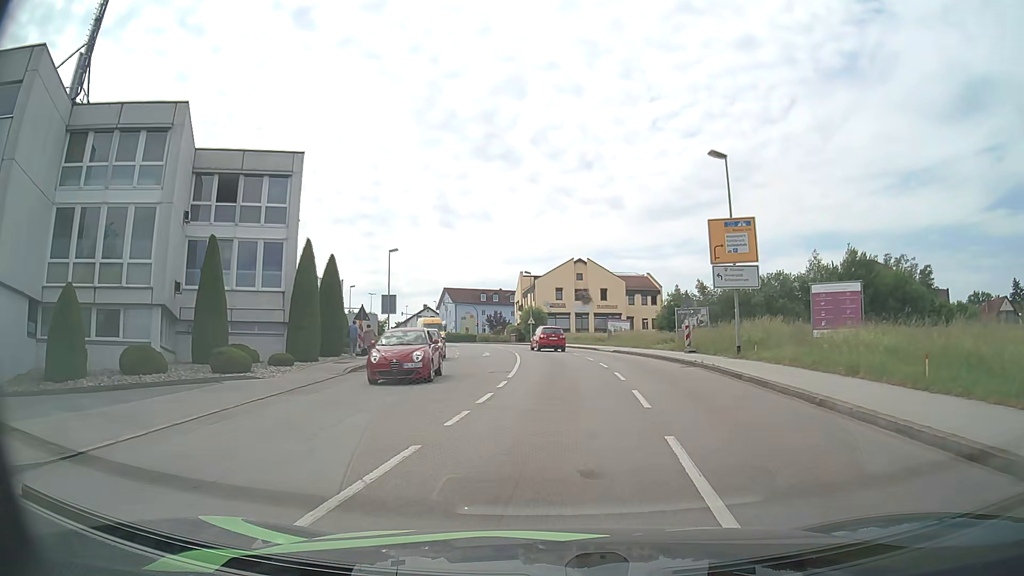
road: tertiary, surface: asphalt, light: Day
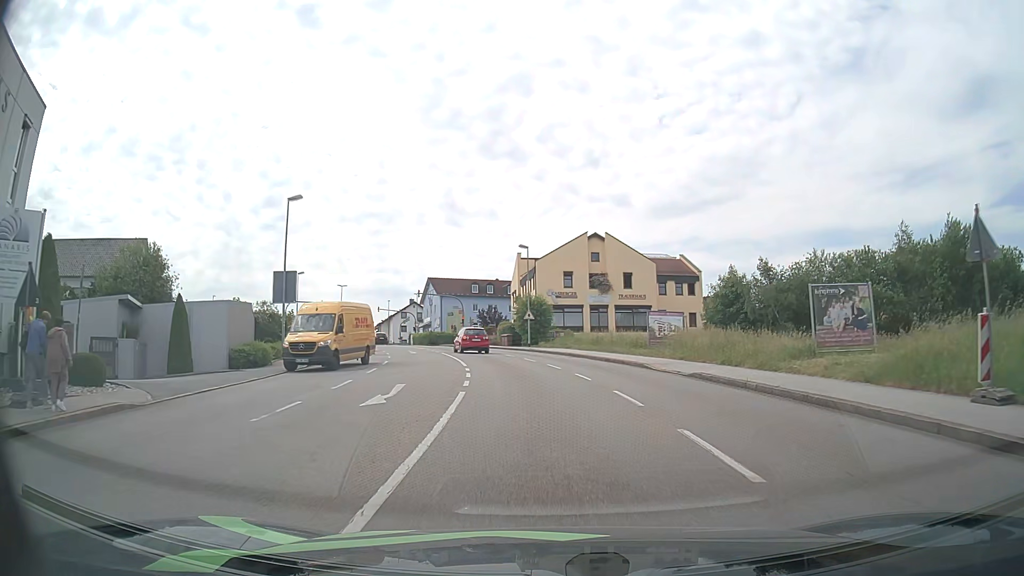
(+0.1, +23.6) m; 0°
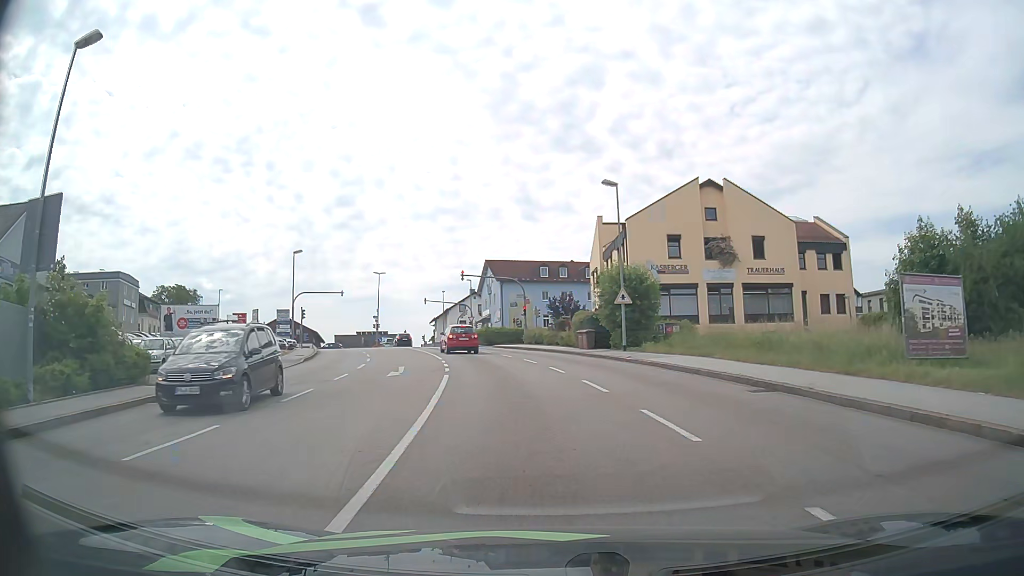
(-1.1, +22.0) m; -7°
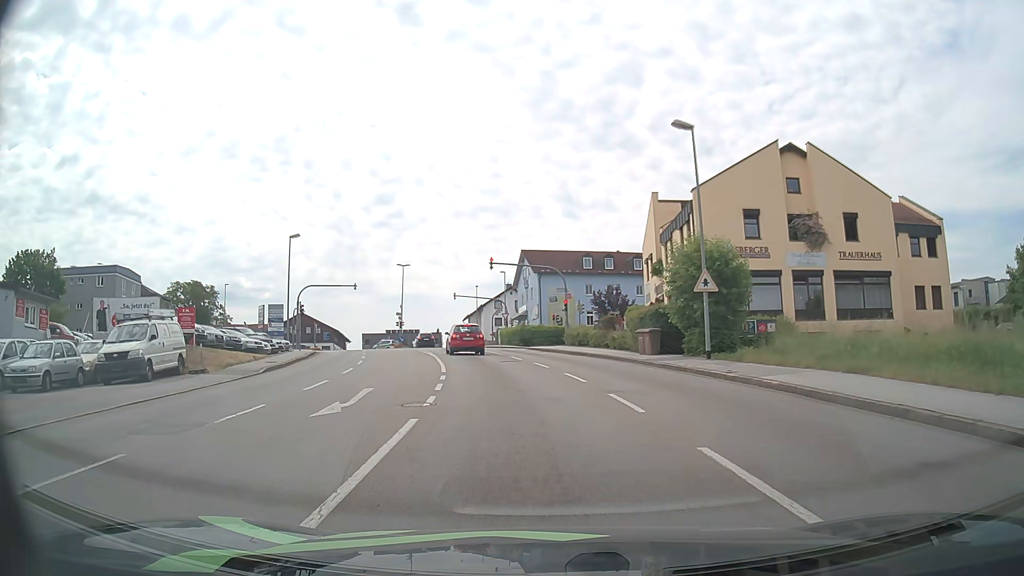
(-0.3, +9.4) m; -4°
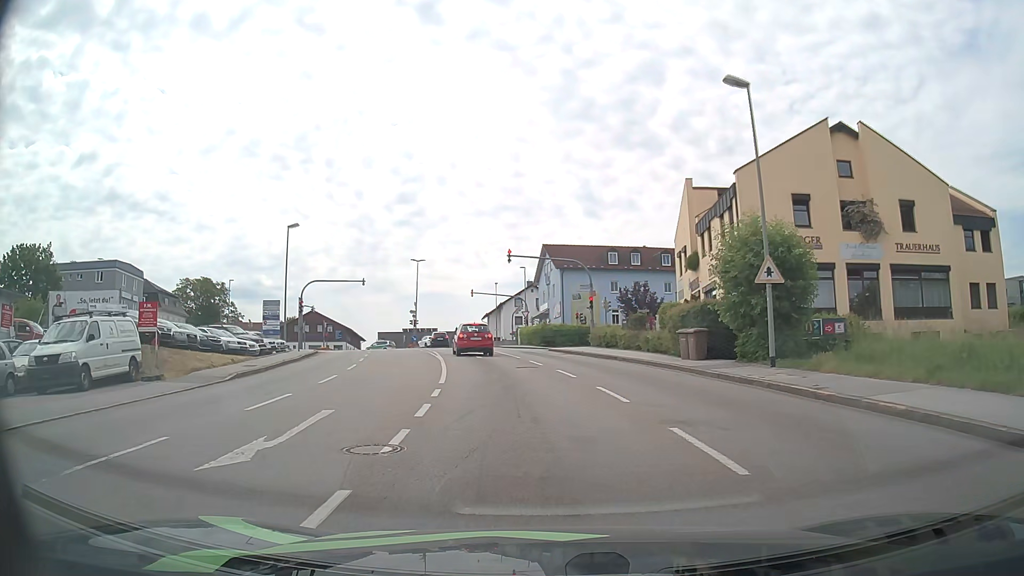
(-0.1, +4.4) m; -2°
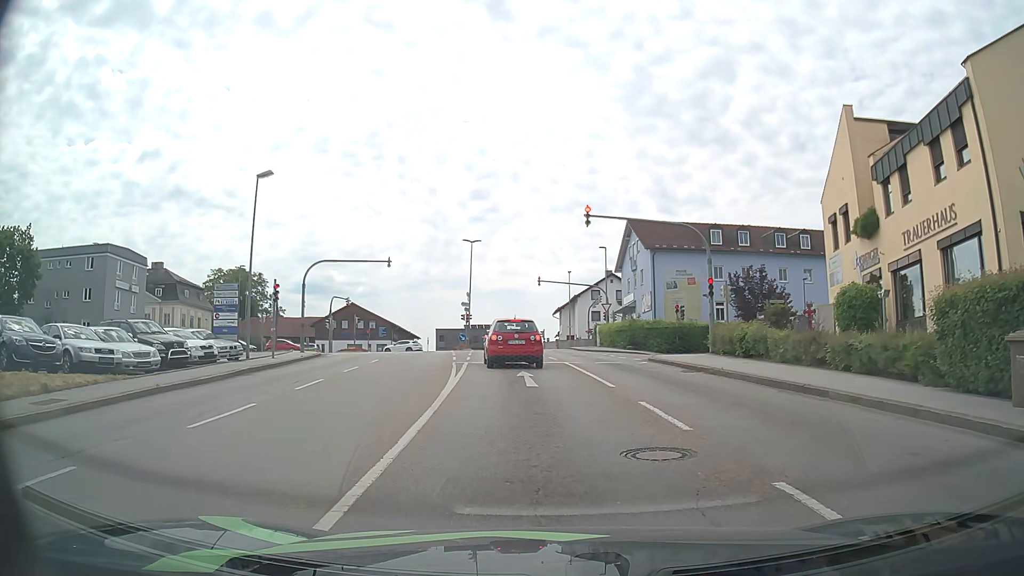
(-0.9, +14.9) m; -6°
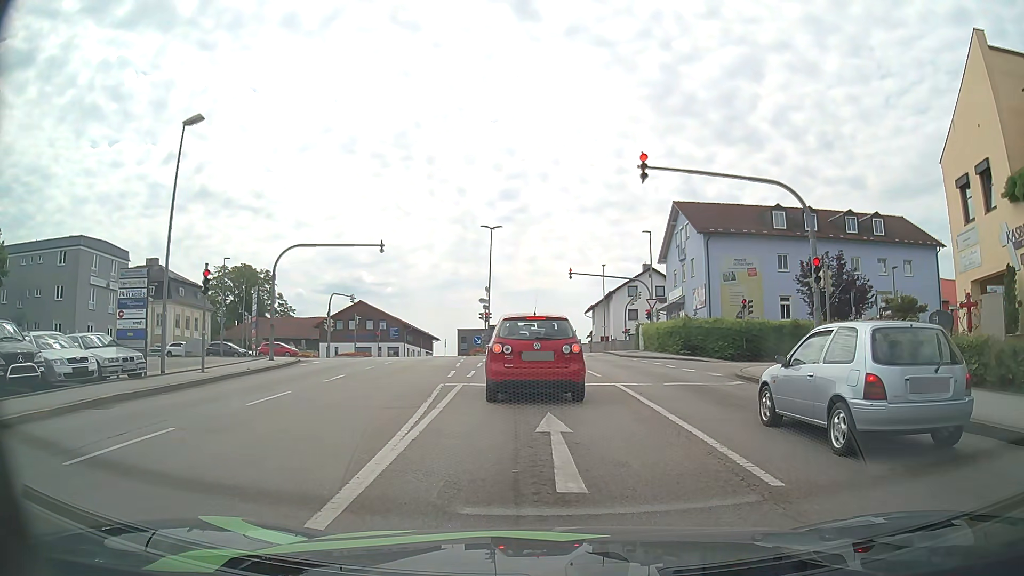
(-0.2, +8.9) m; -2°
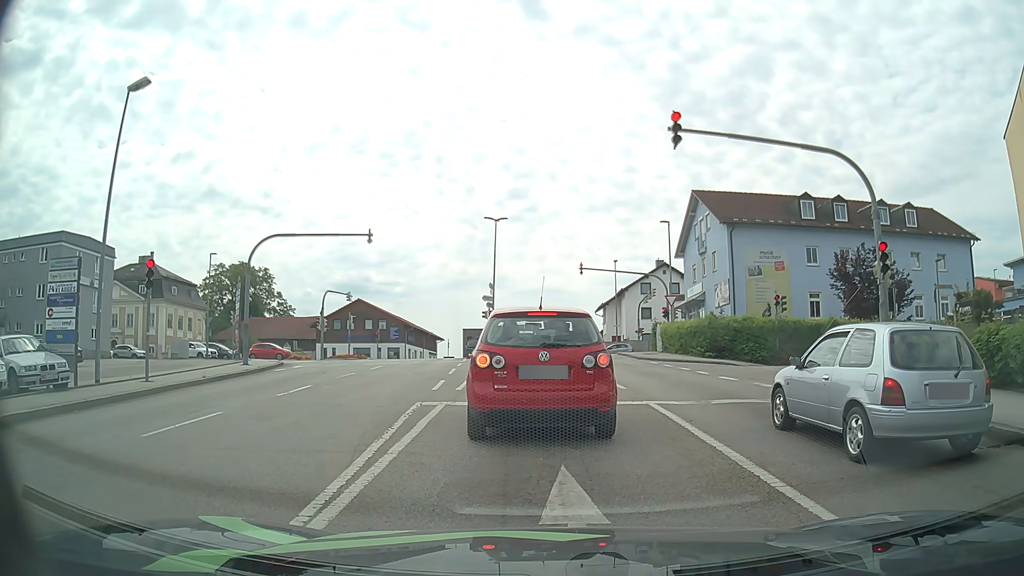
(-0.1, +3.9) m; -2°
